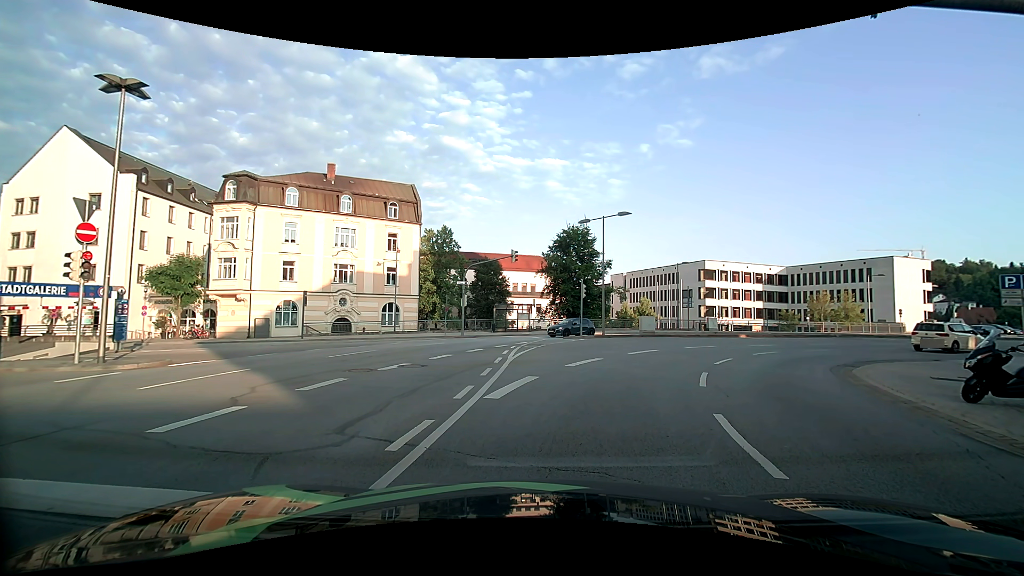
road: primary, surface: asphalt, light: Day
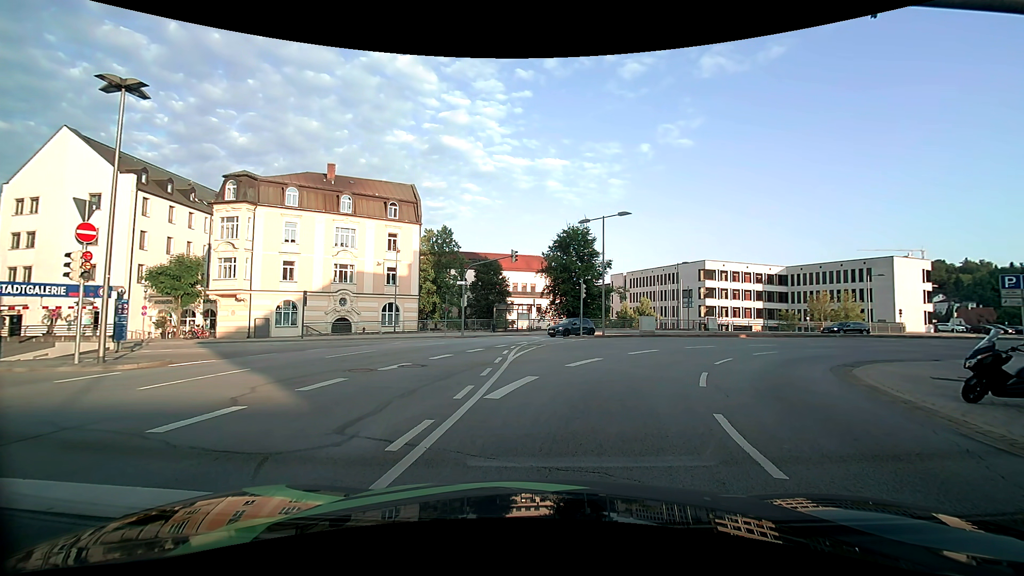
(0.0, 0.0) m; 0°
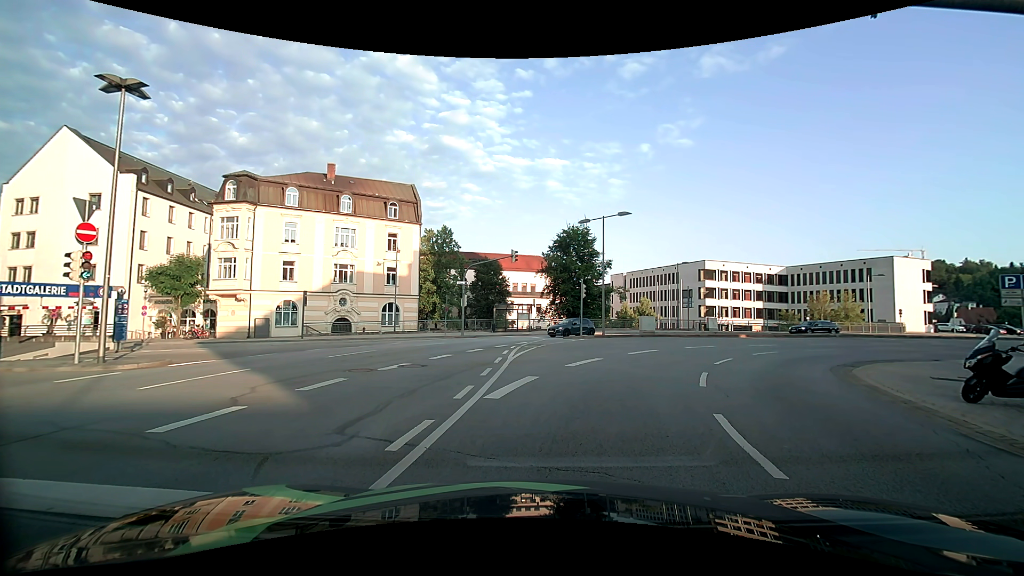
(0.0, 0.0) m; 0°
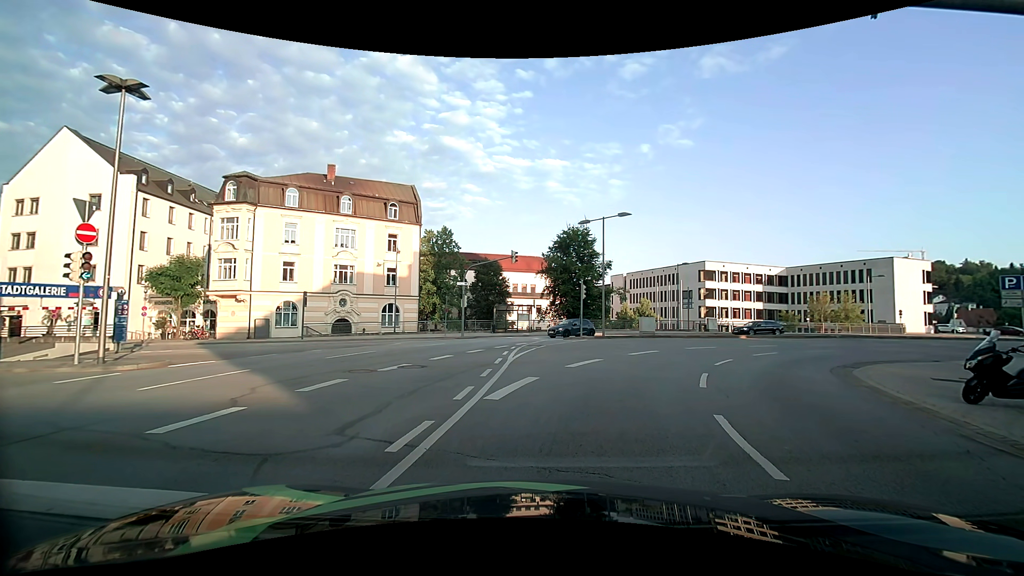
(0.0, 0.0) m; 0°
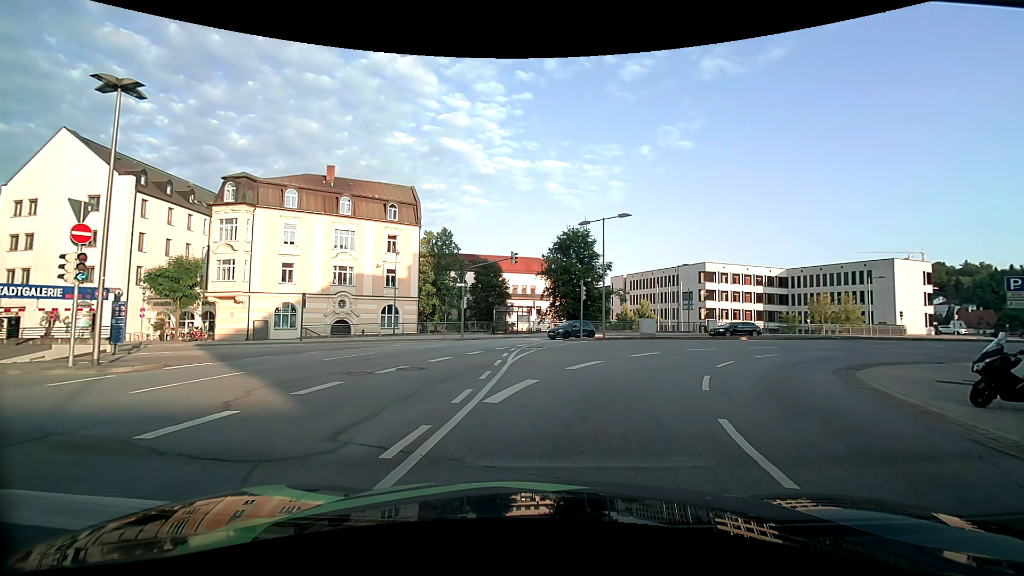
(0.0, +0.2) m; 0°
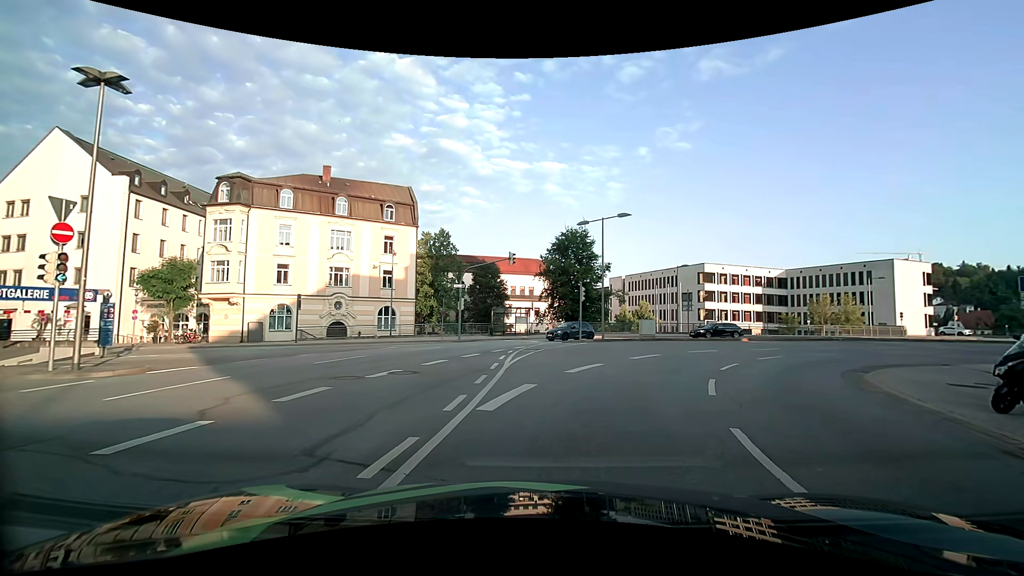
(0.0, +0.6) m; 0°
